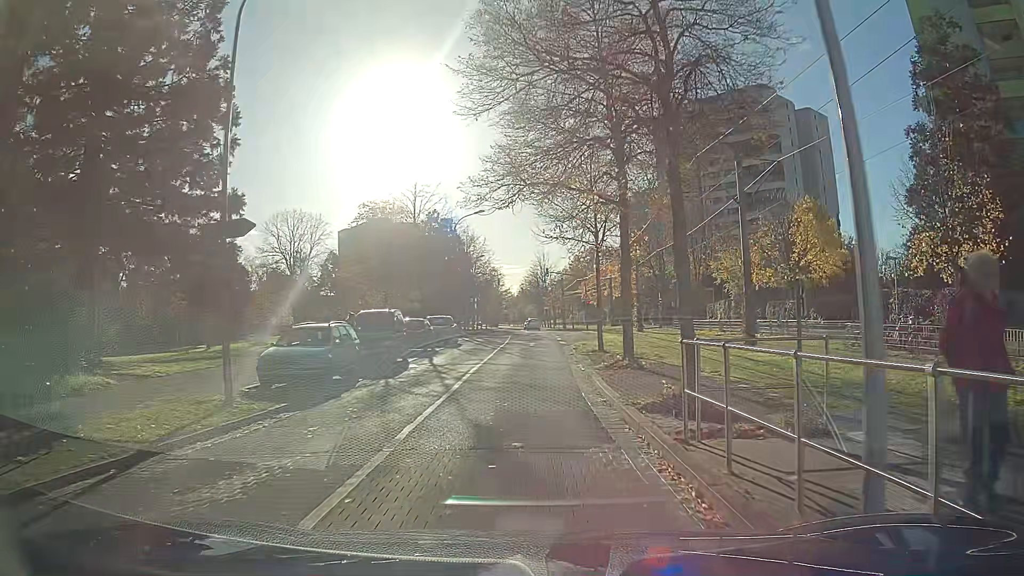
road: residential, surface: asphalt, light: Day
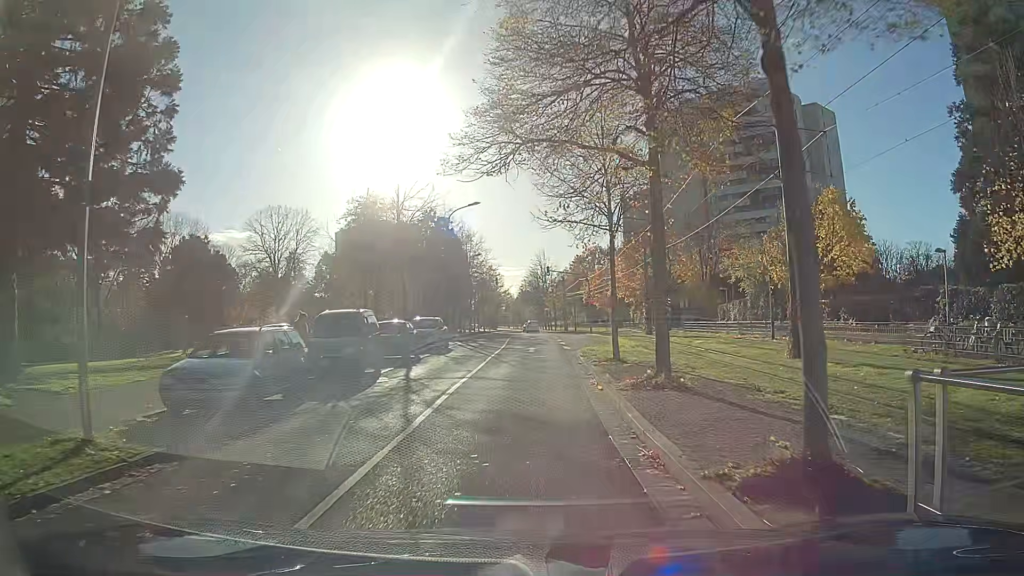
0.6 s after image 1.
(0.0, +4.4) m; -1°
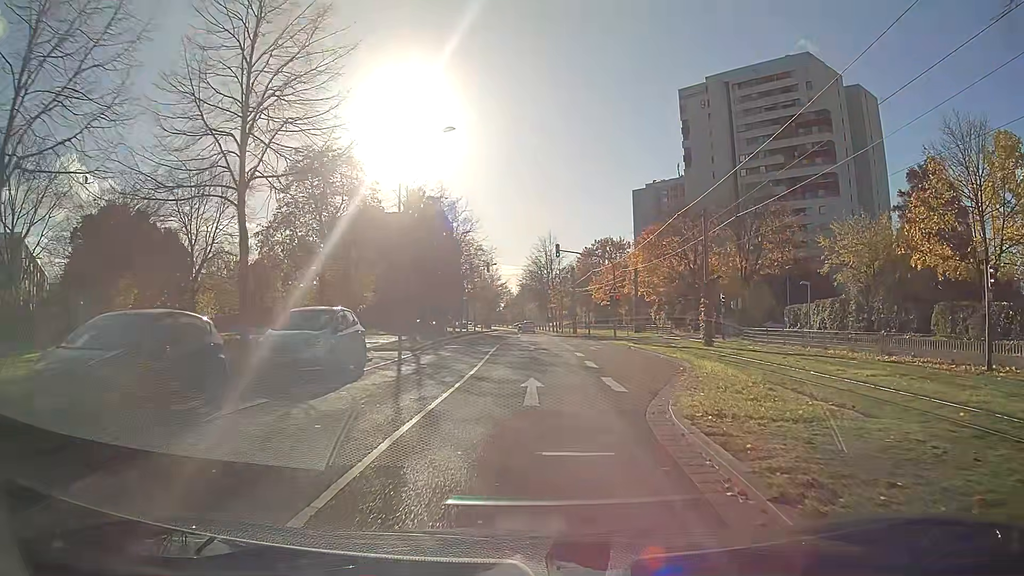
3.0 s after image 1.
(0.0, +17.9) m; 0°
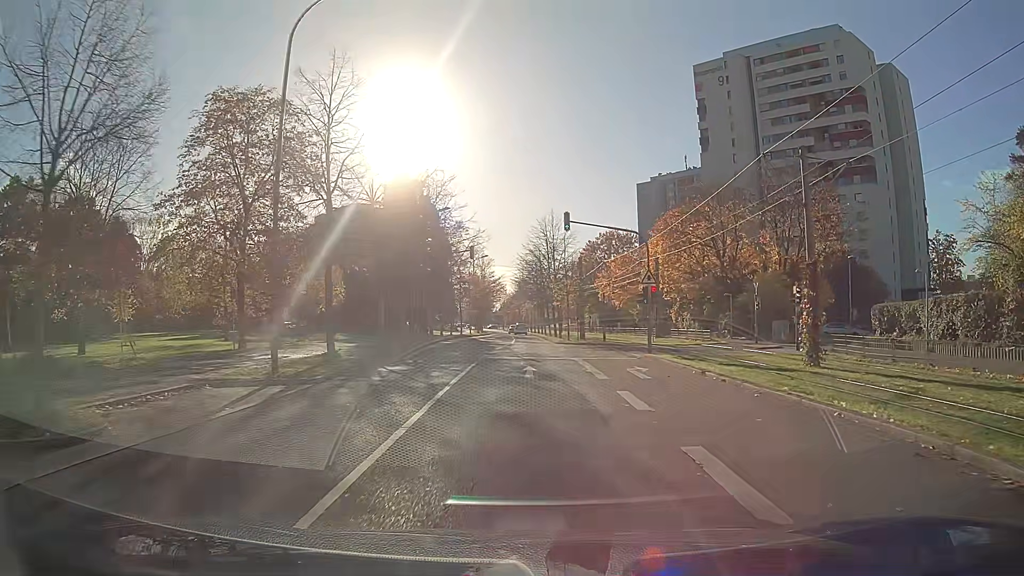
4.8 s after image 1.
(+0.1, +13.9) m; 0°
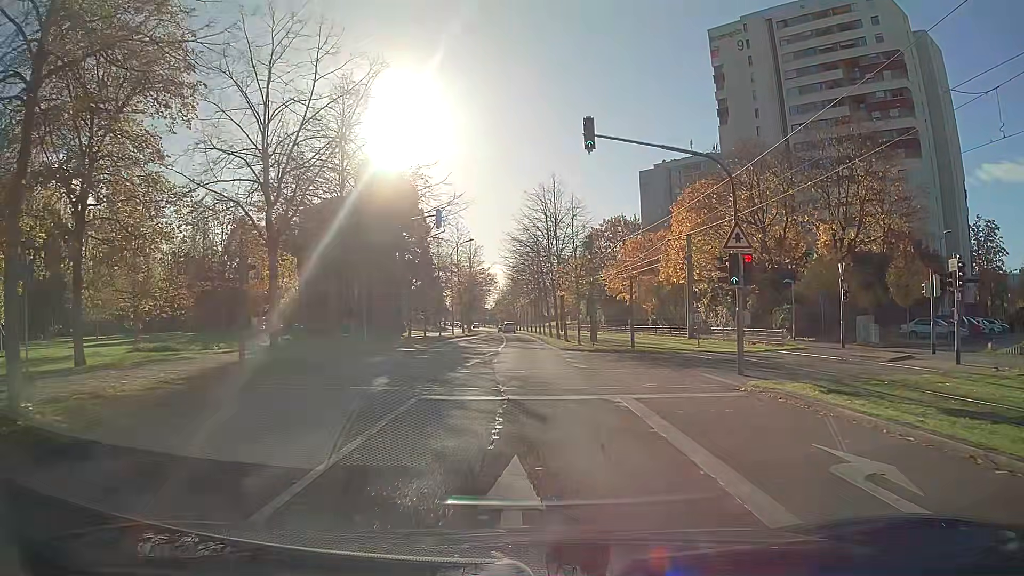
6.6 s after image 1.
(+0.1, +14.1) m; 0°
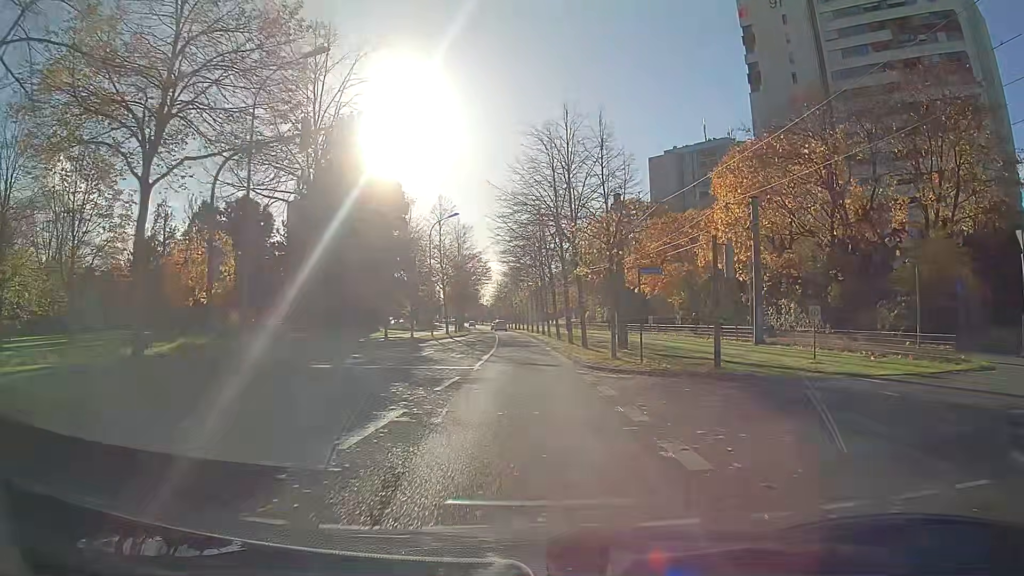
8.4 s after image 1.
(0.0, +14.2) m; 0°
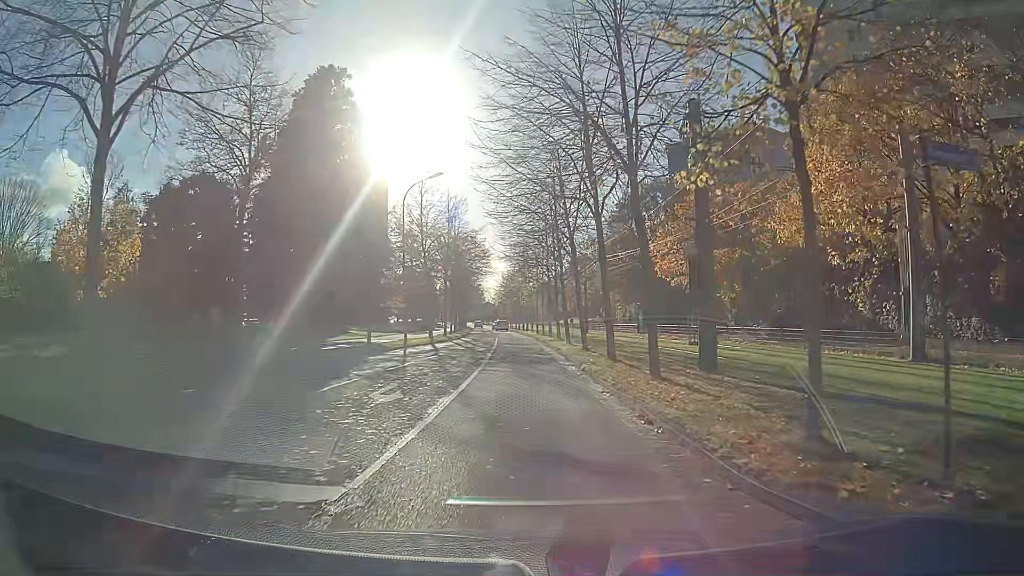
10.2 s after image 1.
(-0.1, +14.0) m; -1°
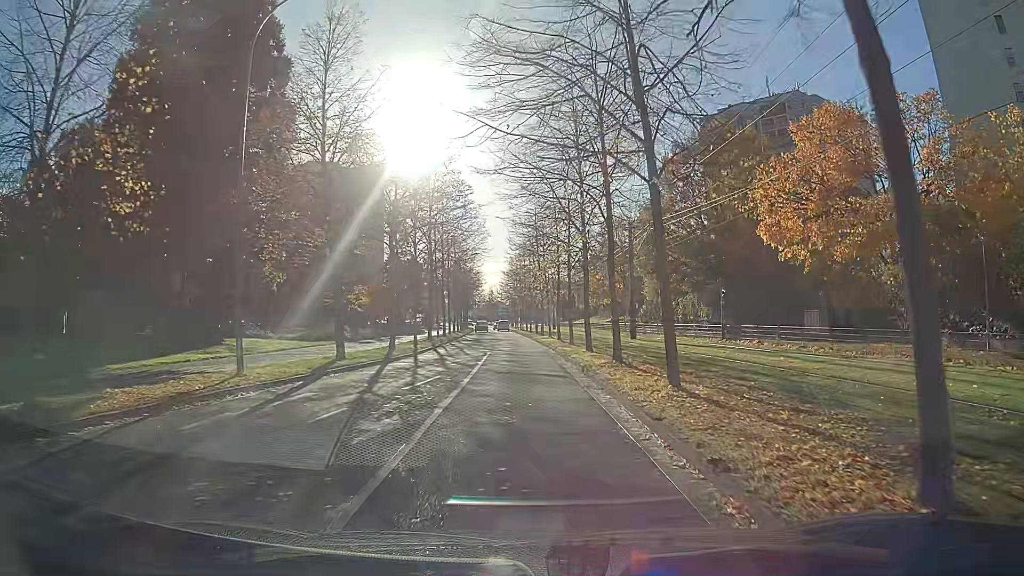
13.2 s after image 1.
(-0.3, +22.9) m; -1°
(0, +10) (0, +20) (-1, +30) (-1, +40) (-2, +50) (-3, +60) (-3, +70) (-4, +80) (-5, +90) (-5, +100) m
